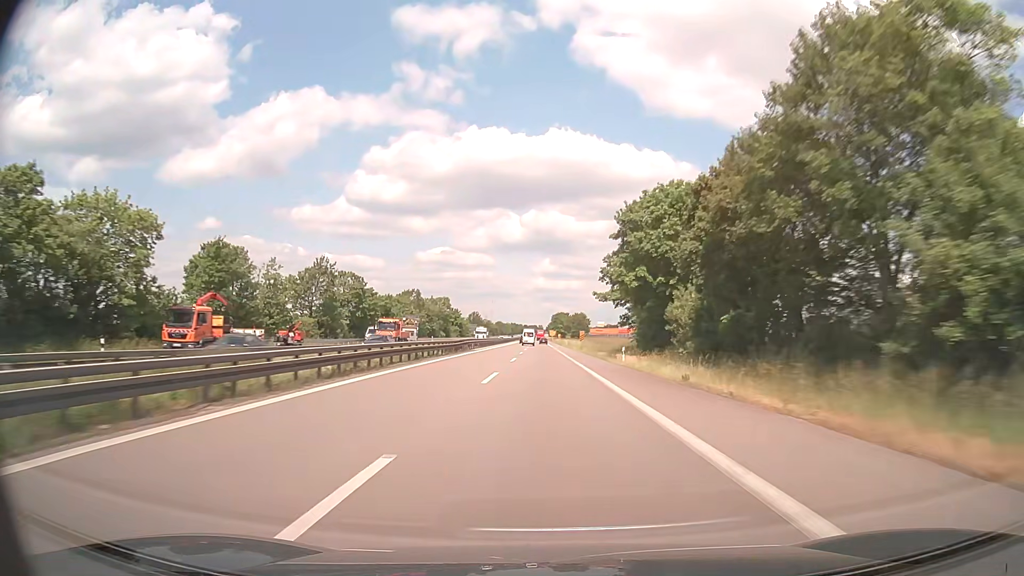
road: trunk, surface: asphalt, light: Day
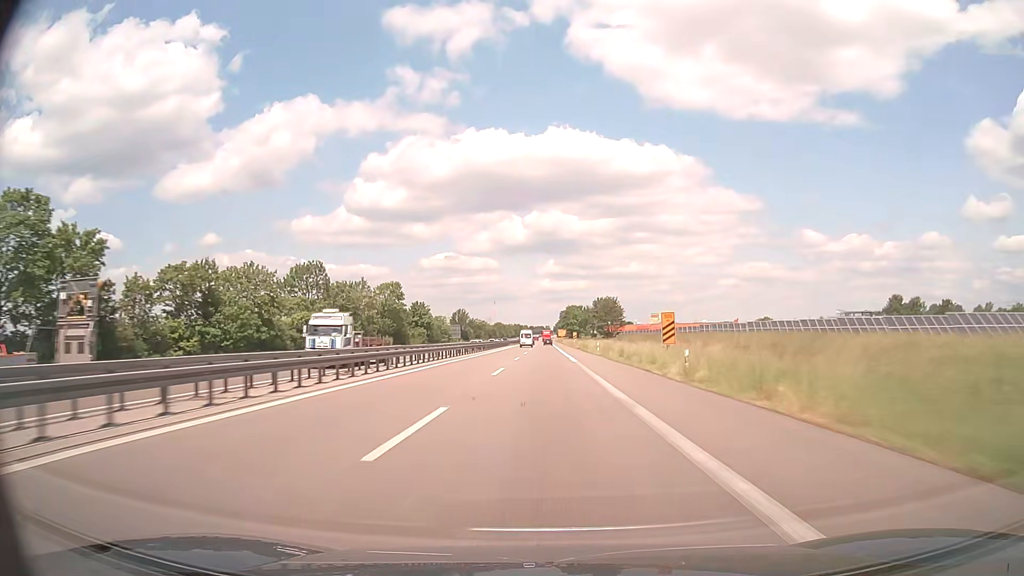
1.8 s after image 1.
(-0.1, +65.9) m; -1°
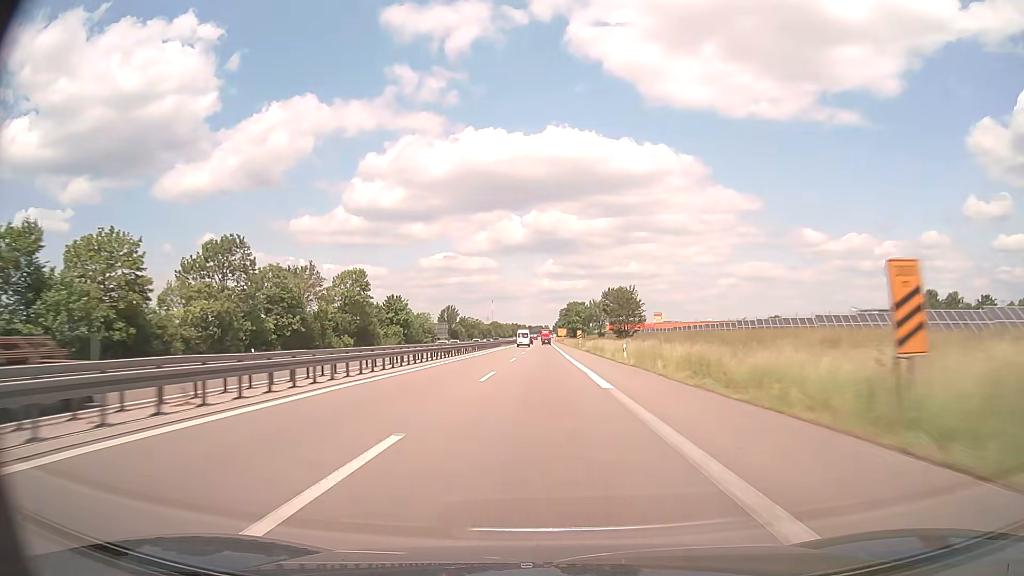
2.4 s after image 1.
(0.0, +22.0) m; 0°
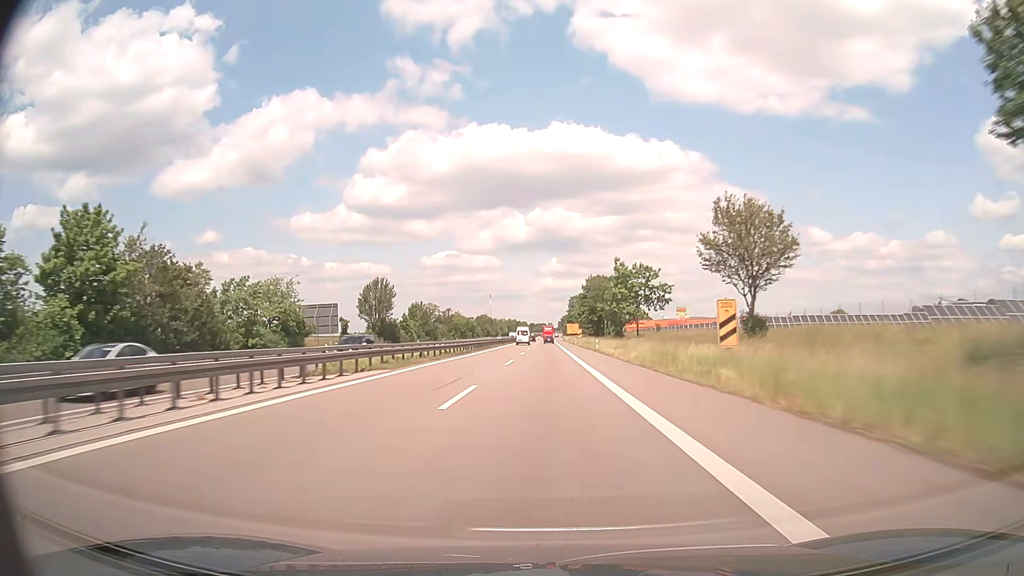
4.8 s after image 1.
(-0.4, +87.1) m; 0°
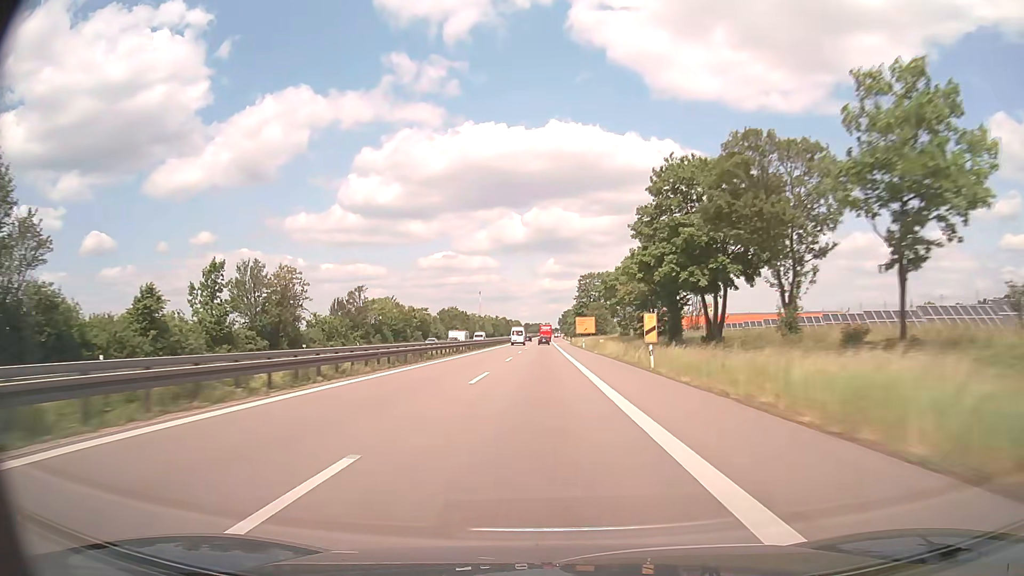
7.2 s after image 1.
(+0.2, +85.4) m; 0°
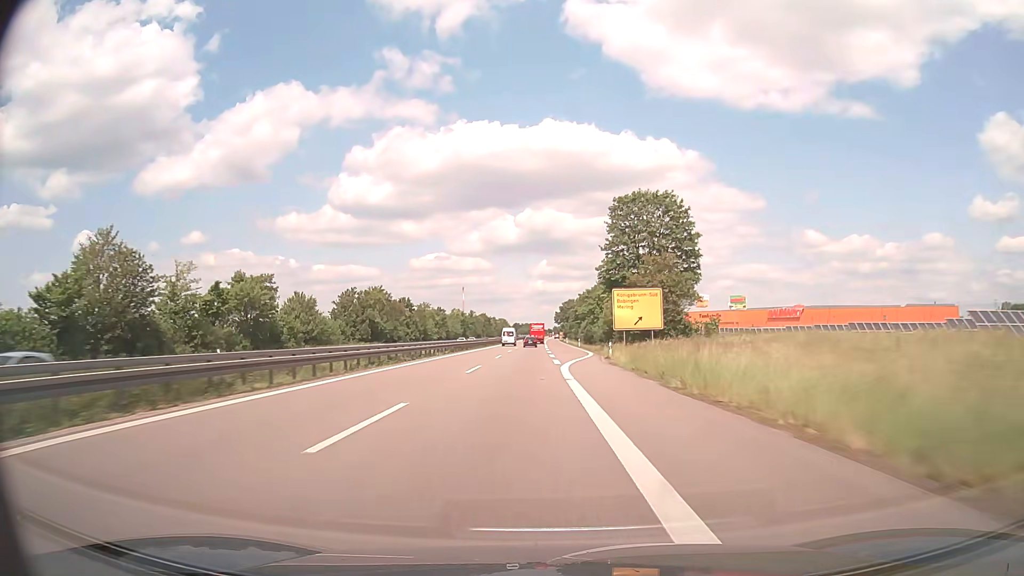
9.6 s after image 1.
(+0.2, +83.9) m; 0°
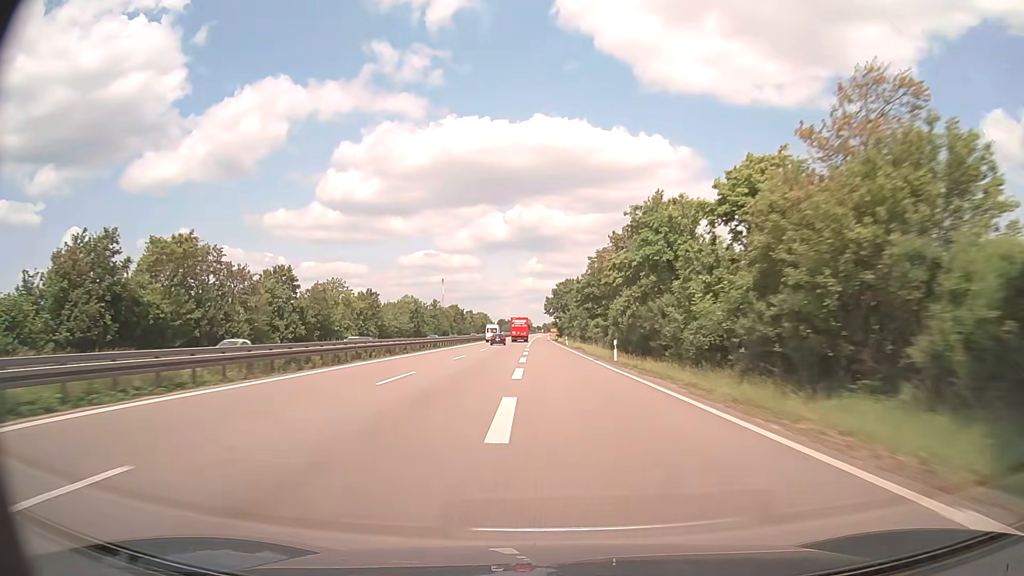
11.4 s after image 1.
(+0.6, +61.6) m; +1°
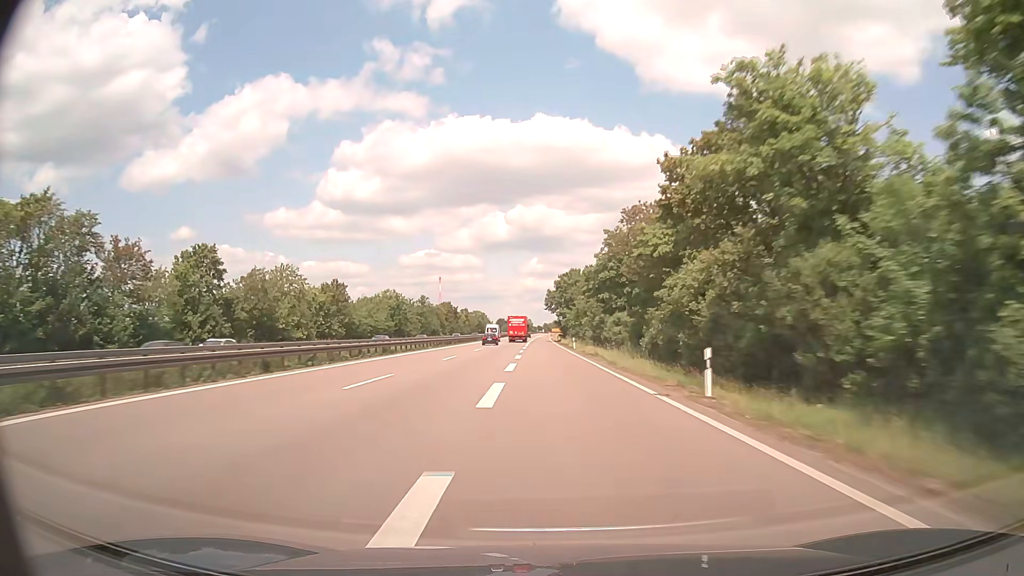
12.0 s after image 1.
(0.0, +19.8) m; 0°
(0, +10) (0, +20) (0, +30) (0, +40) (0, +50) (0, +60) (-1, +70) (-1, +80) (-1, +90) (-1, +100) m
